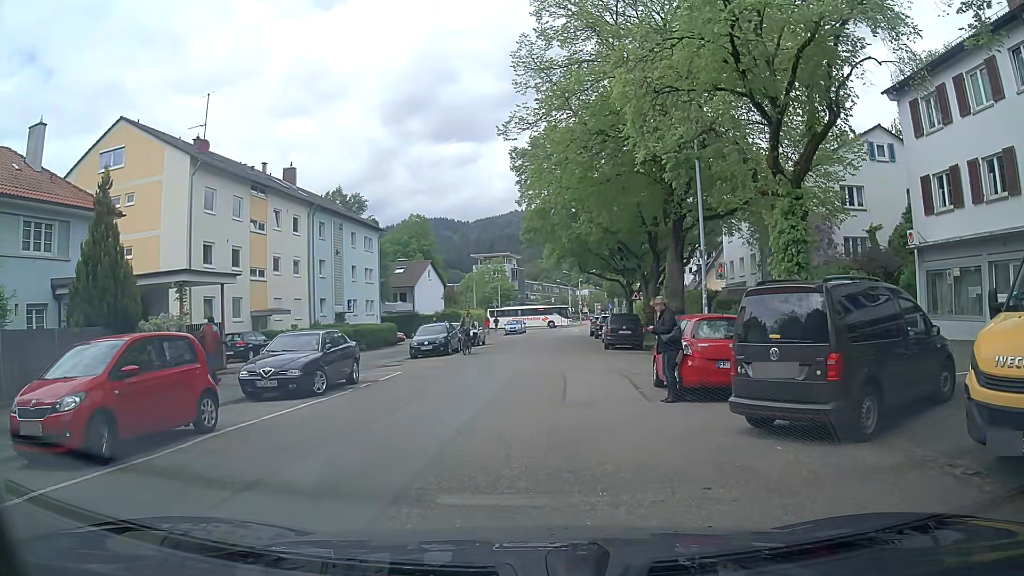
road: unclassified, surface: asphalt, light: Day
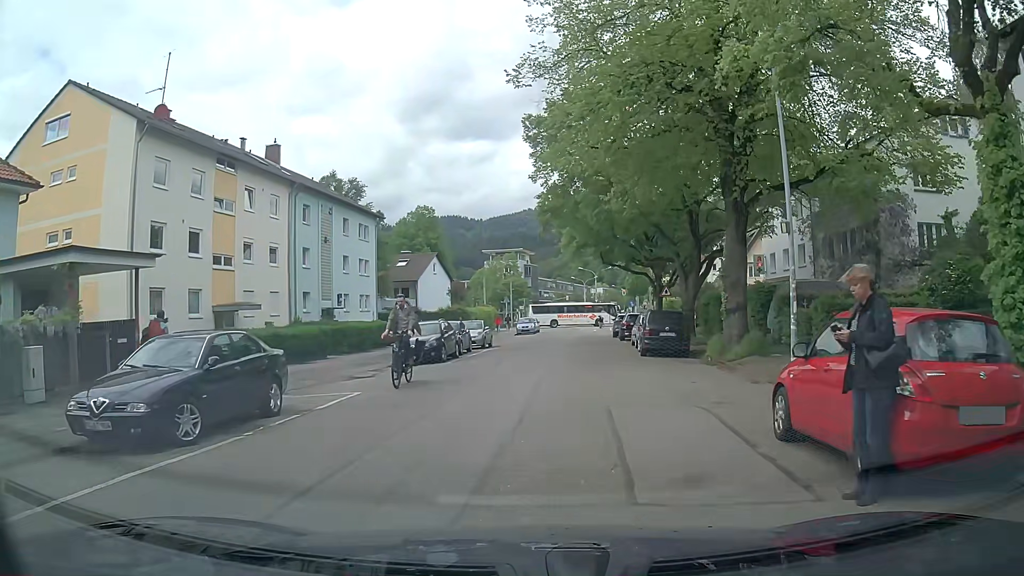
(-0.2, +6.8) m; -1°
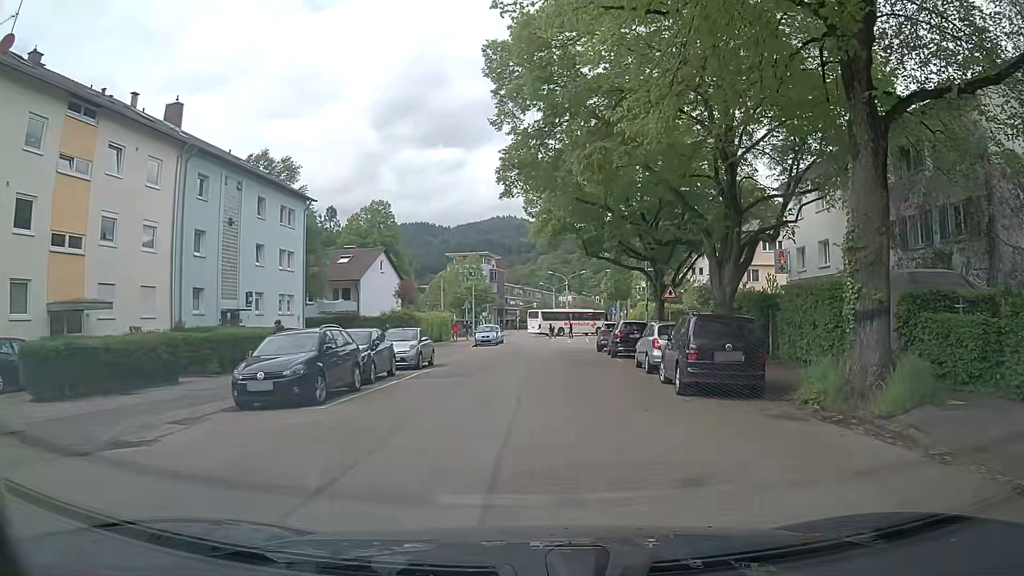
(+0.1, +10.9) m; +2°
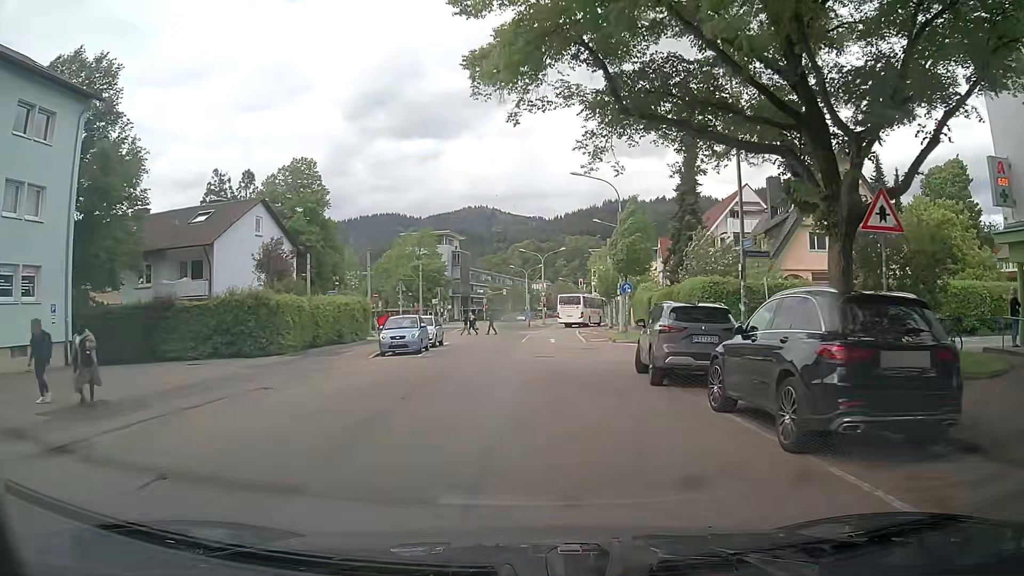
(+0.7, +22.9) m; +3°
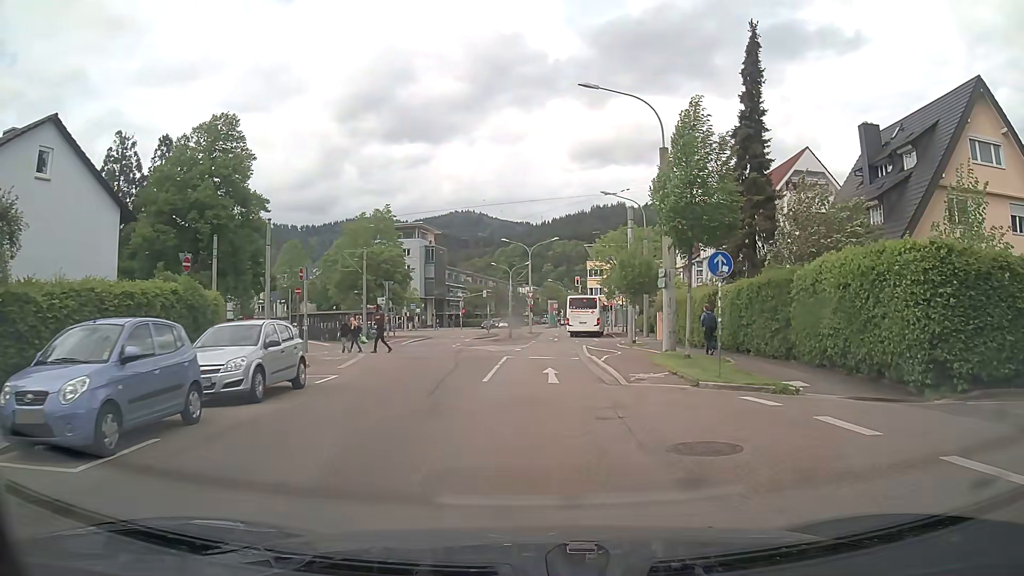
(+0.2, +18.8) m; +1°
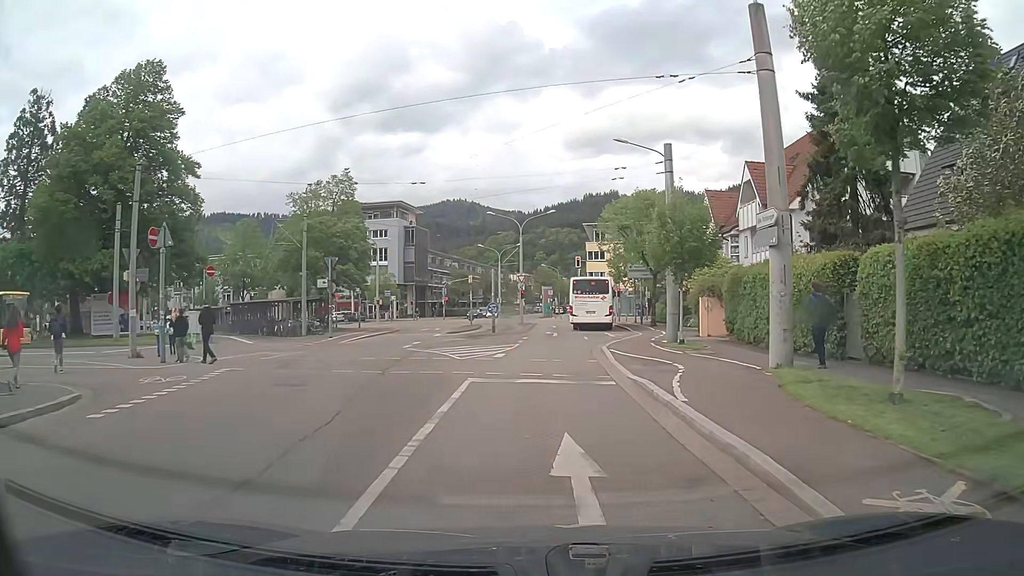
(+0.1, +12.5) m; +1°
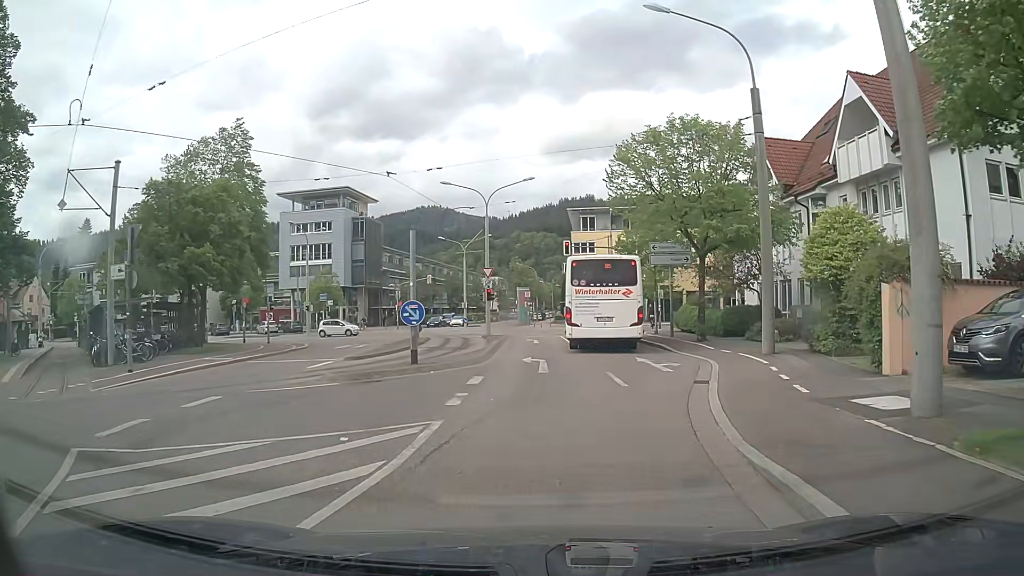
(0.0, +17.9) m; +1°
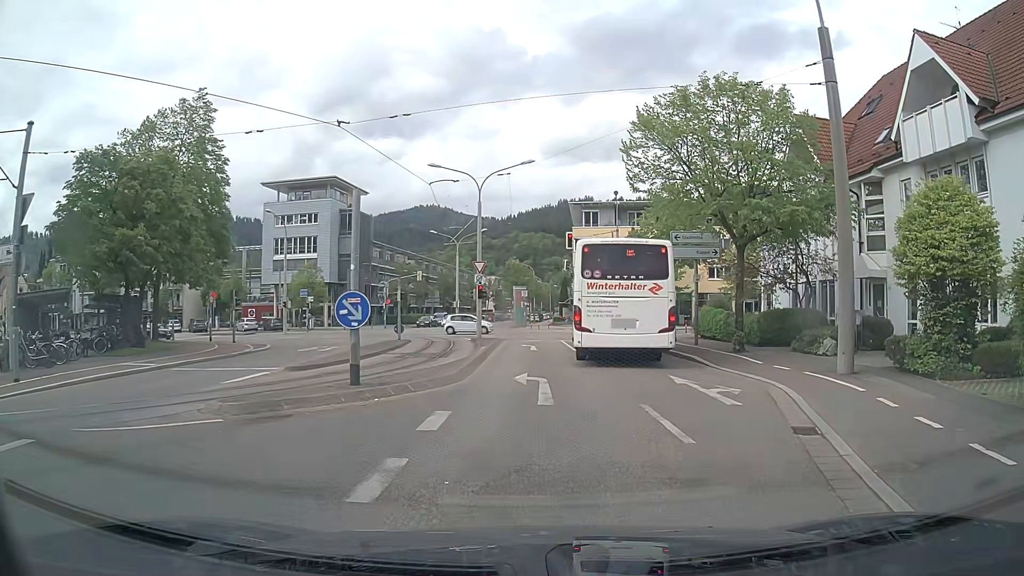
(0.0, +5.3) m; +1°
